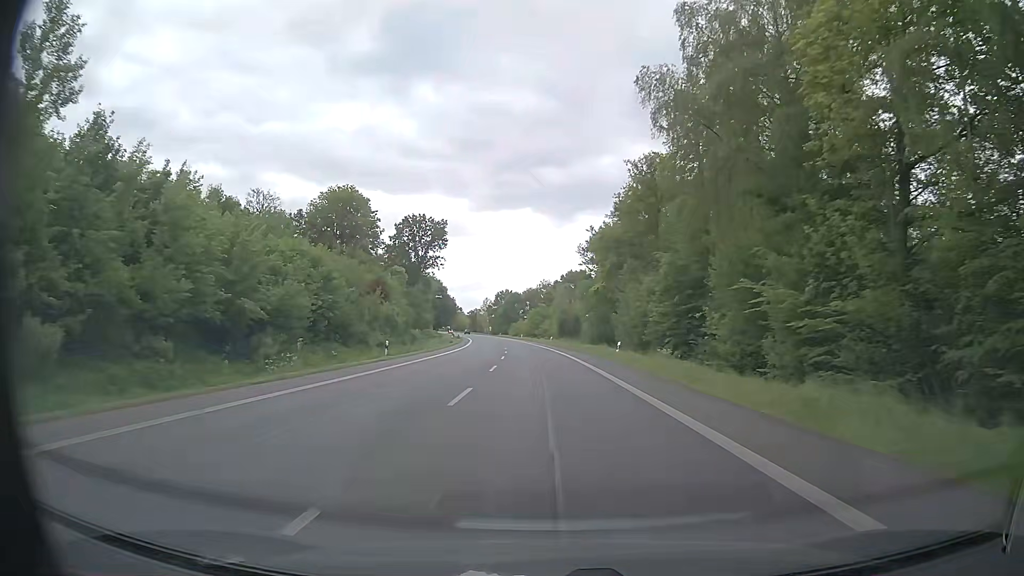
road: primary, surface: asphalt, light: Day
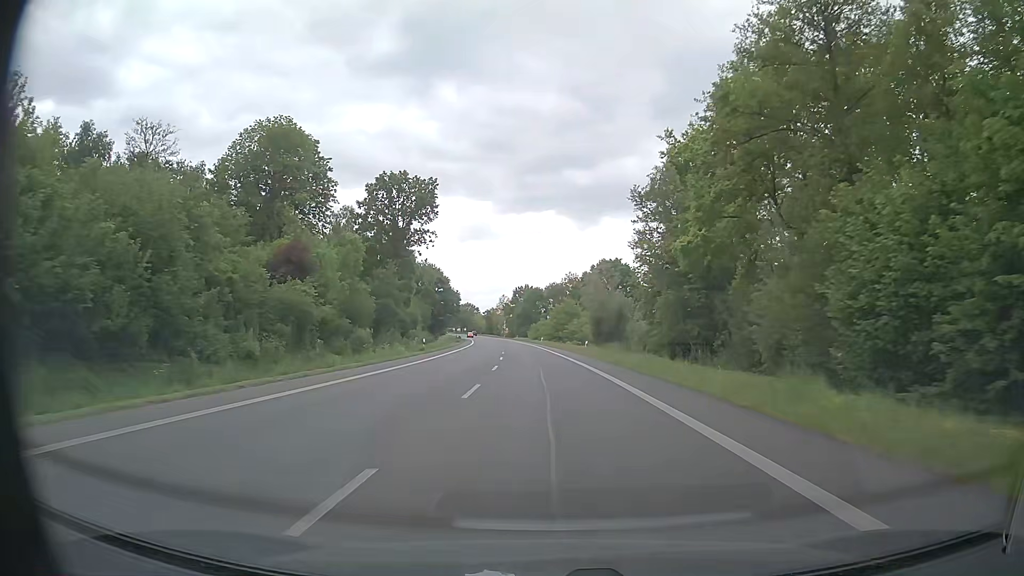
(-0.6, +33.8) m; -2°
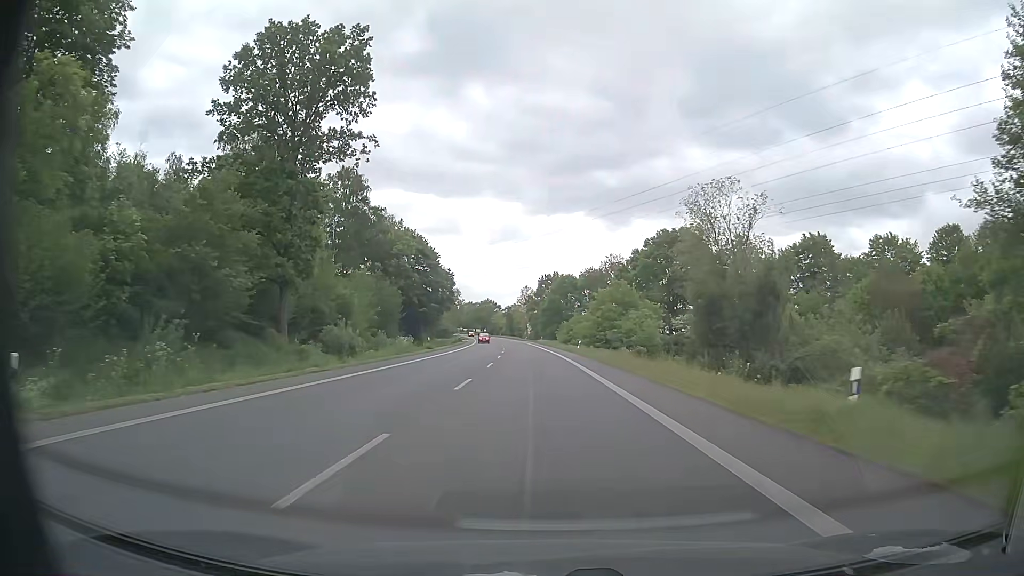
(-1.1, +45.1) m; -3°
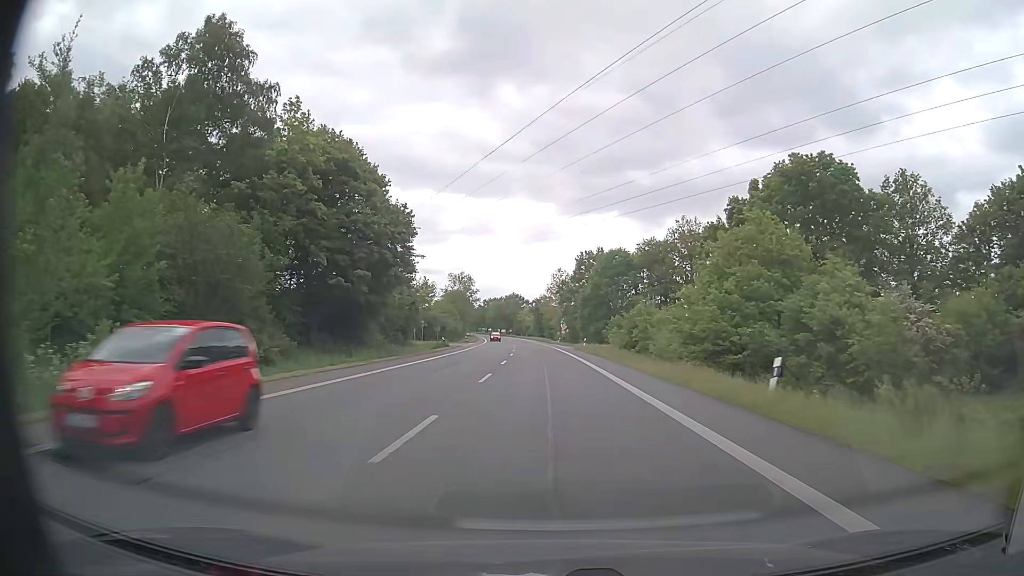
(-1.1, +45.1) m; -3°
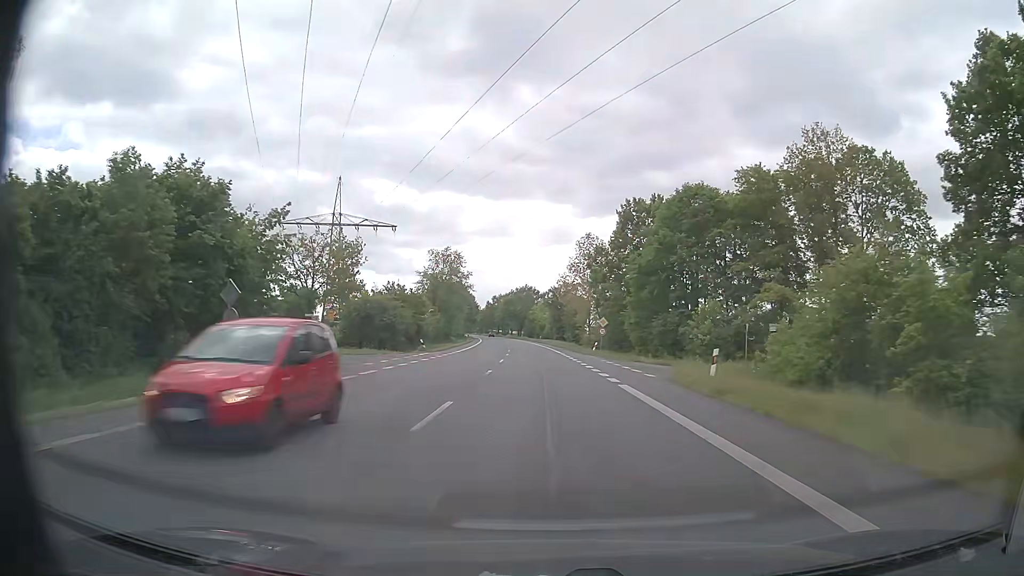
(-0.7, +45.1) m; -2°
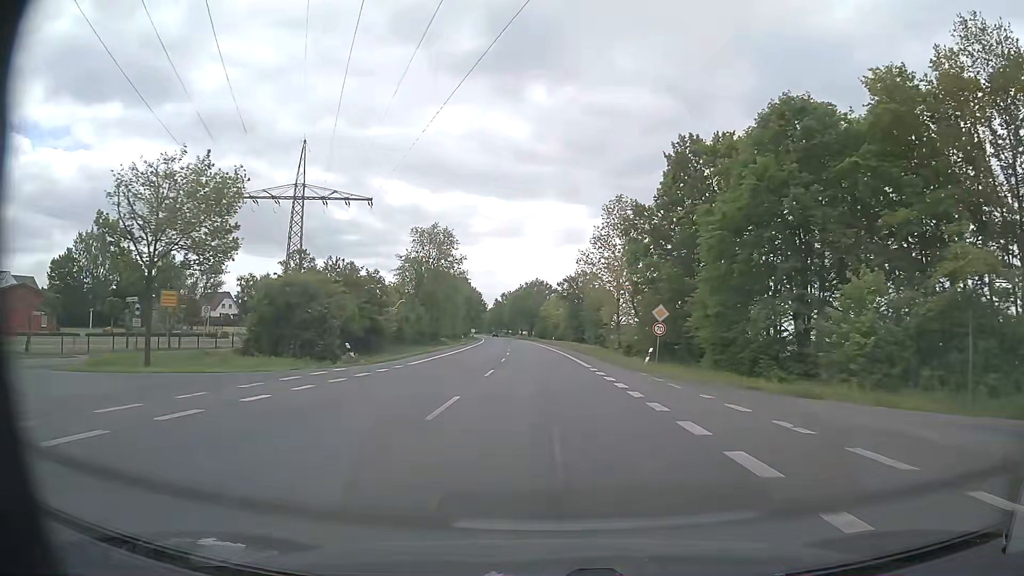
(-0.2, +22.5) m; -1°
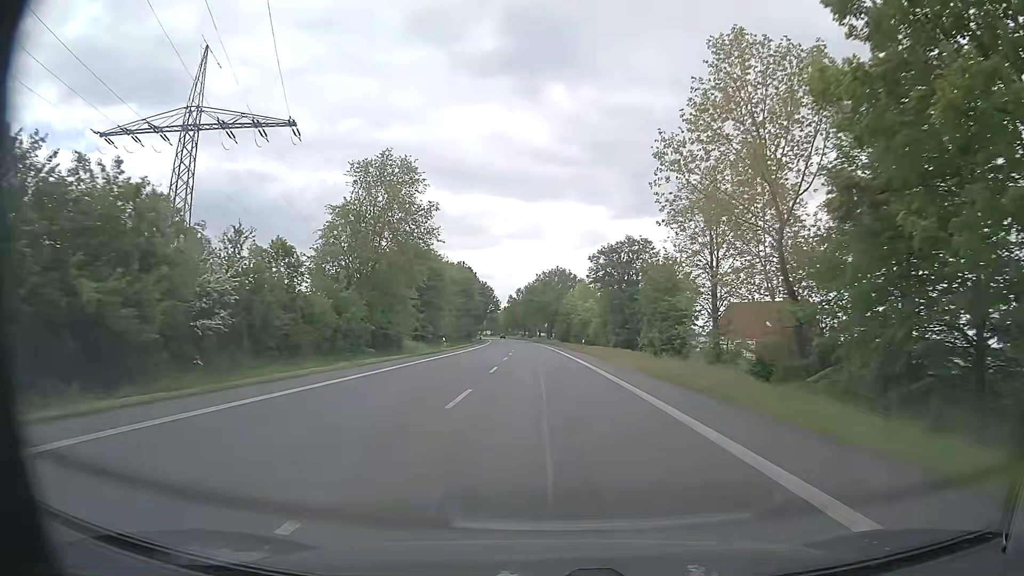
(-0.5, +33.8) m; -2°
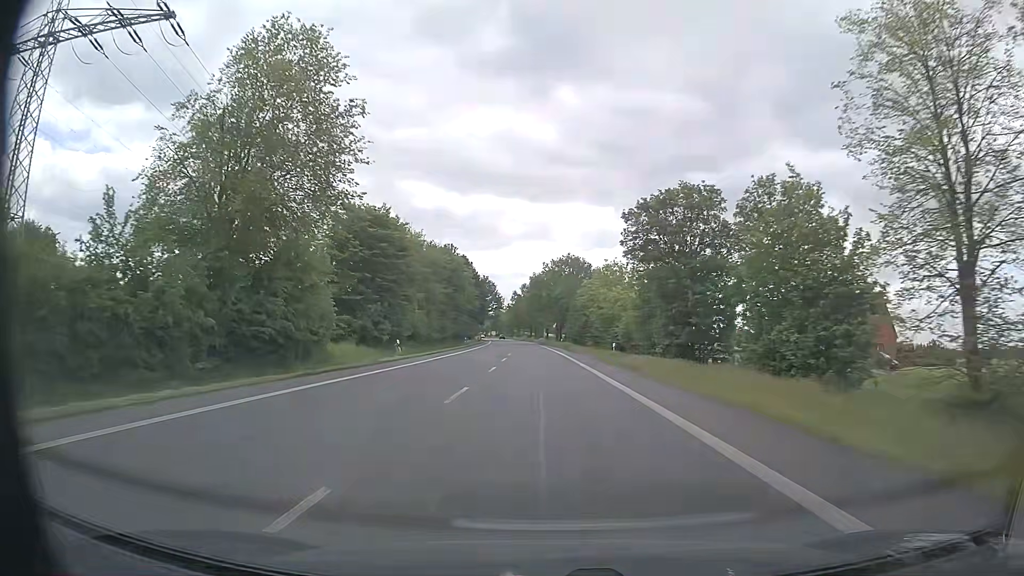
(-0.3, +22.5) m; -1°
(0, +10) (0, +20) (0, +30) (0, +40) (-1, +50) (-1, +60) (-1, +70) (-2, +80) (-2, +90) (-3, +100) m
